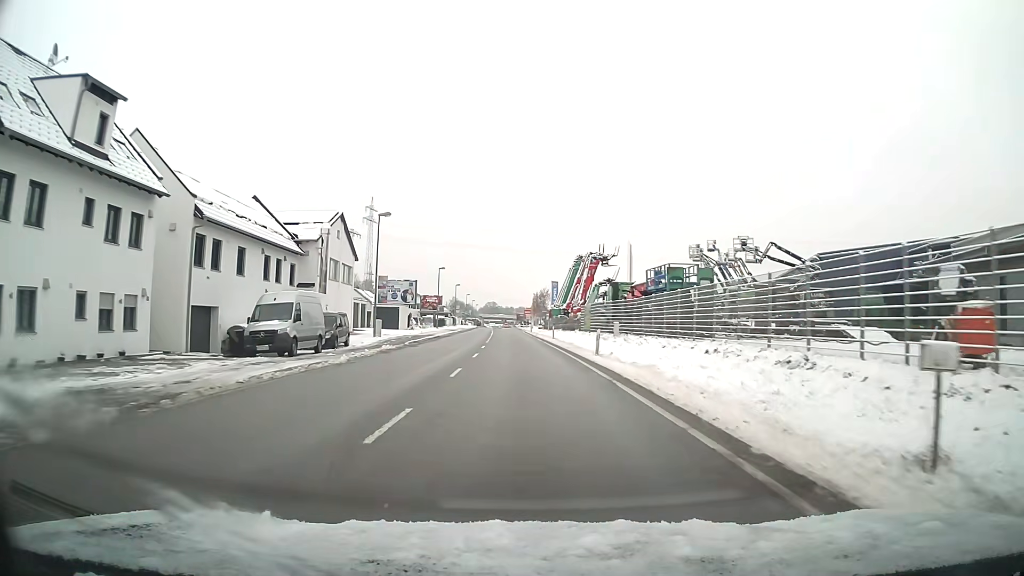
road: primary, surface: asphalt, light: Day
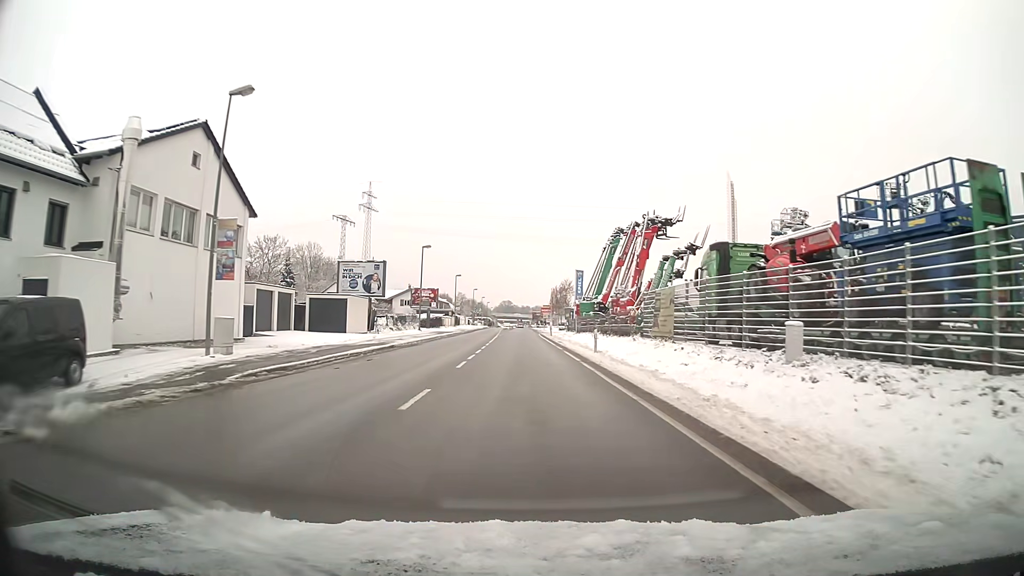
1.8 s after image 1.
(-0.3, +24.5) m; -1°
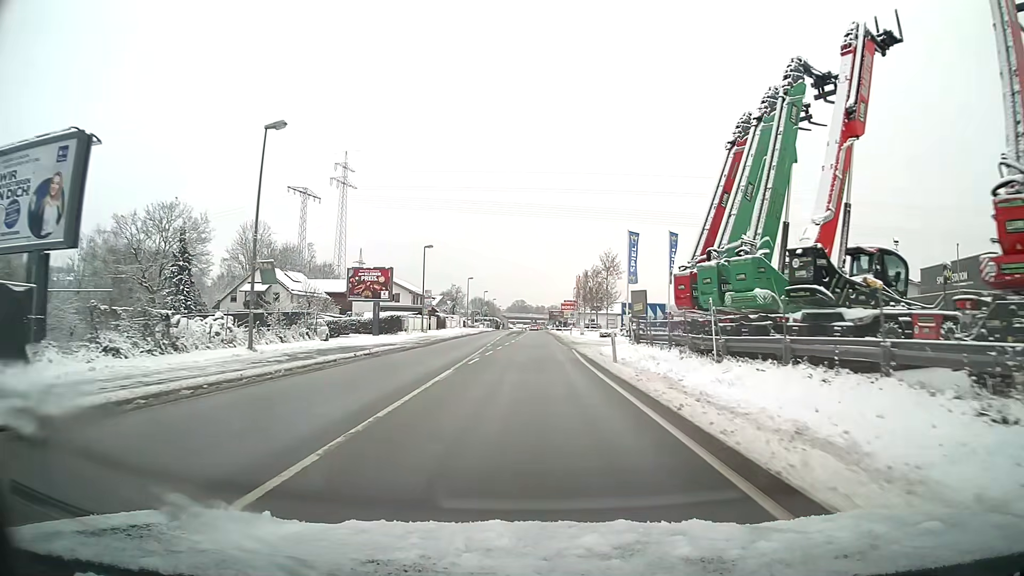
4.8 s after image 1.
(-0.5, +40.0) m; -1°
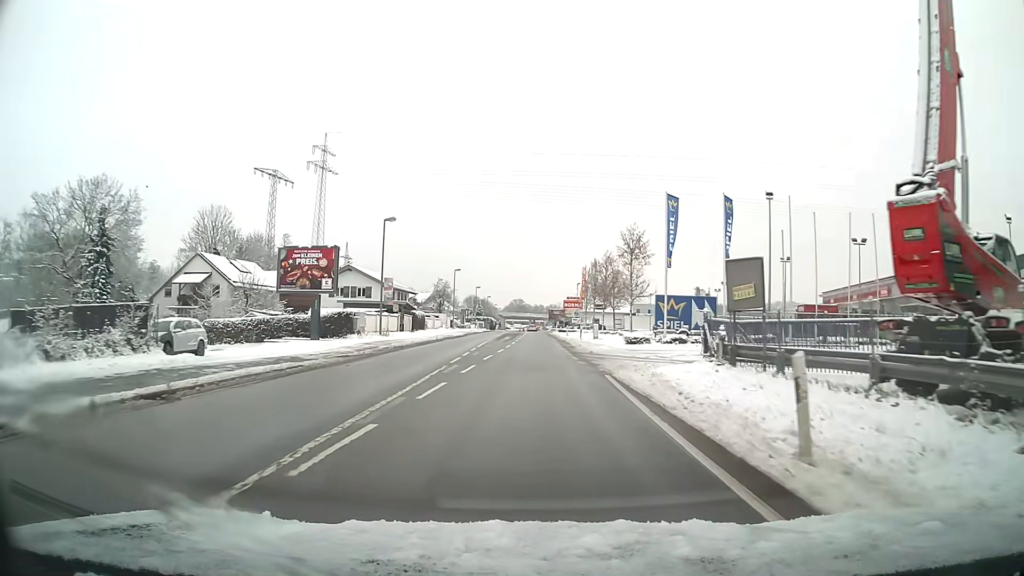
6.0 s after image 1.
(0.0, +15.9) m; 0°
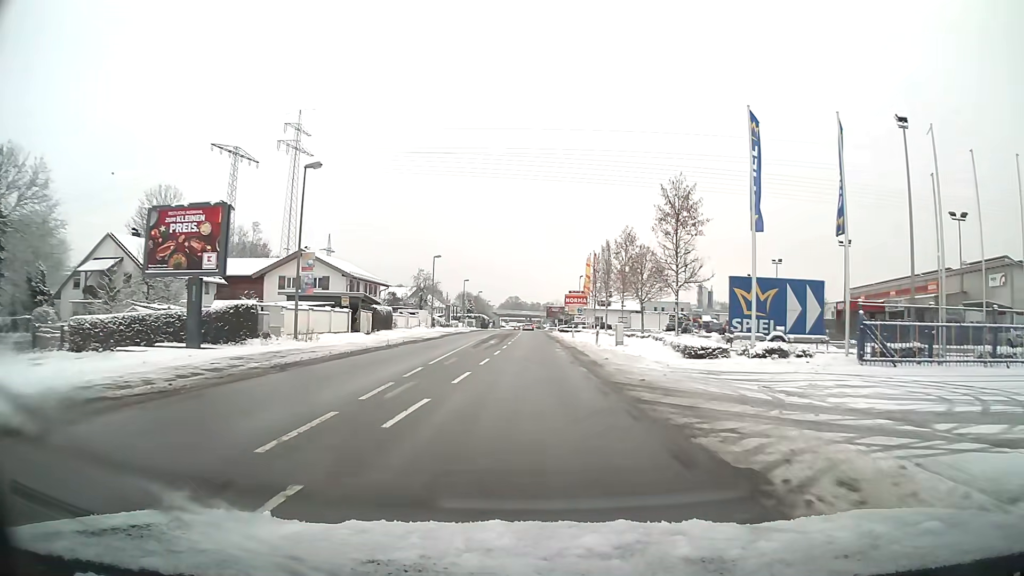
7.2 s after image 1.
(+0.1, +15.4) m; +1°
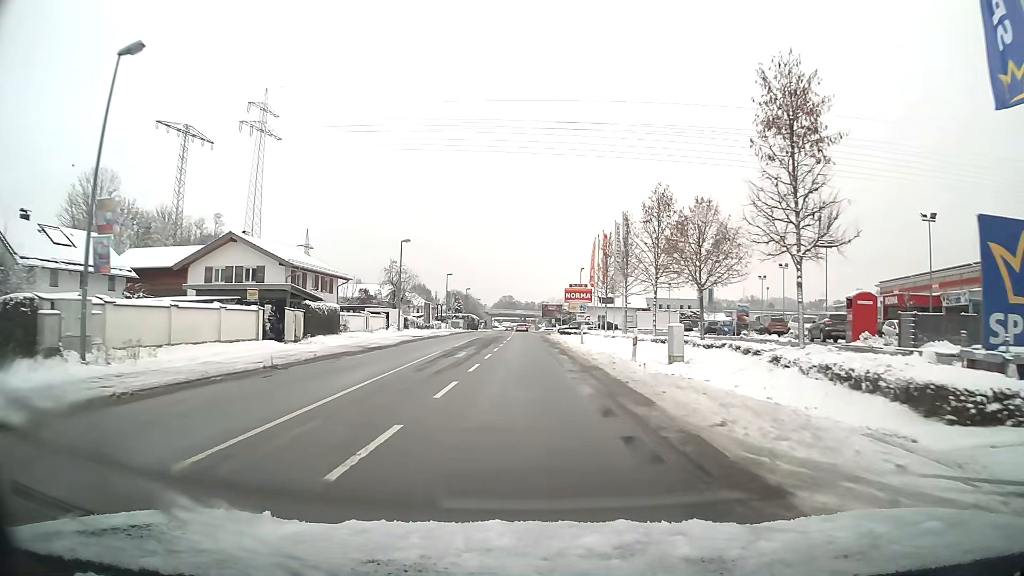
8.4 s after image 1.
(+0.1, +14.7) m; 0°
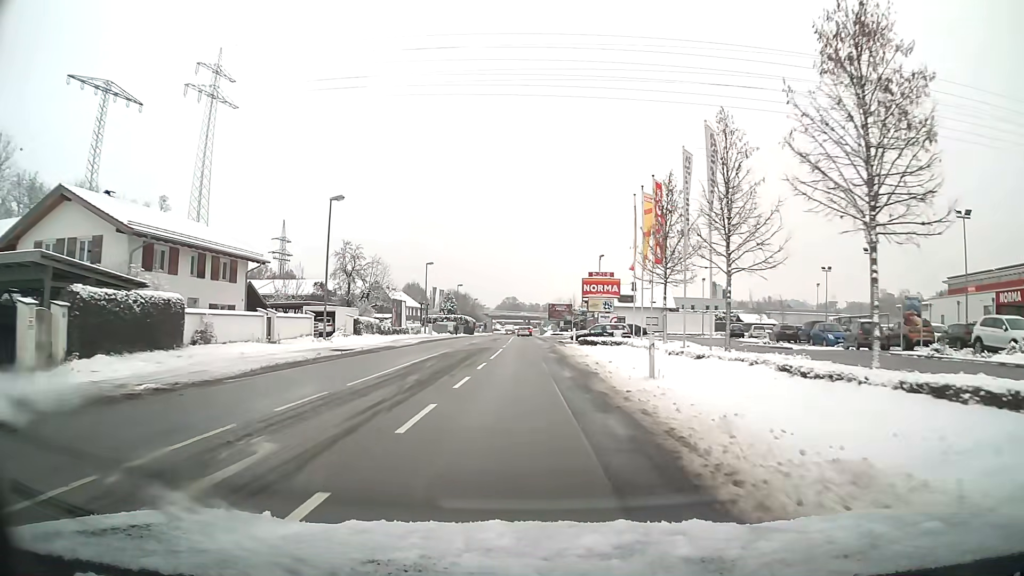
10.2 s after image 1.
(-0.1, +21.3) m; -1°
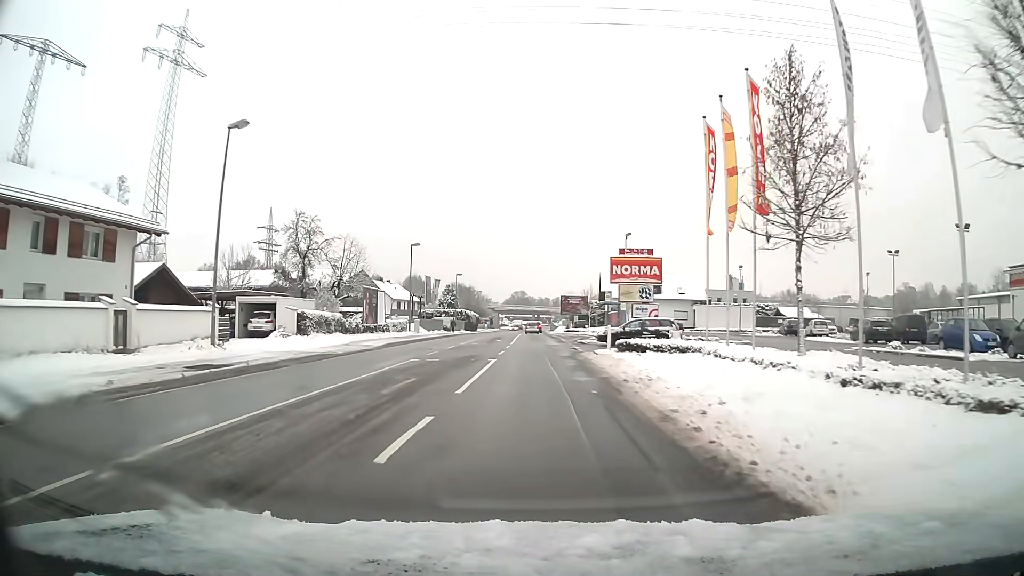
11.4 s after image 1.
(-0.1, +14.0) m; -1°
